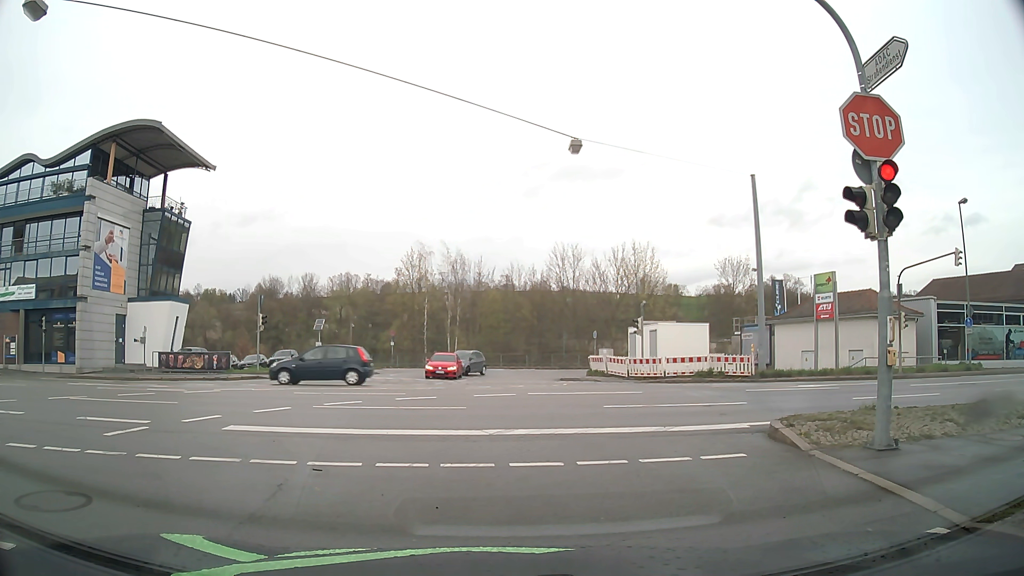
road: tertiary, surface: asphalt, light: Day
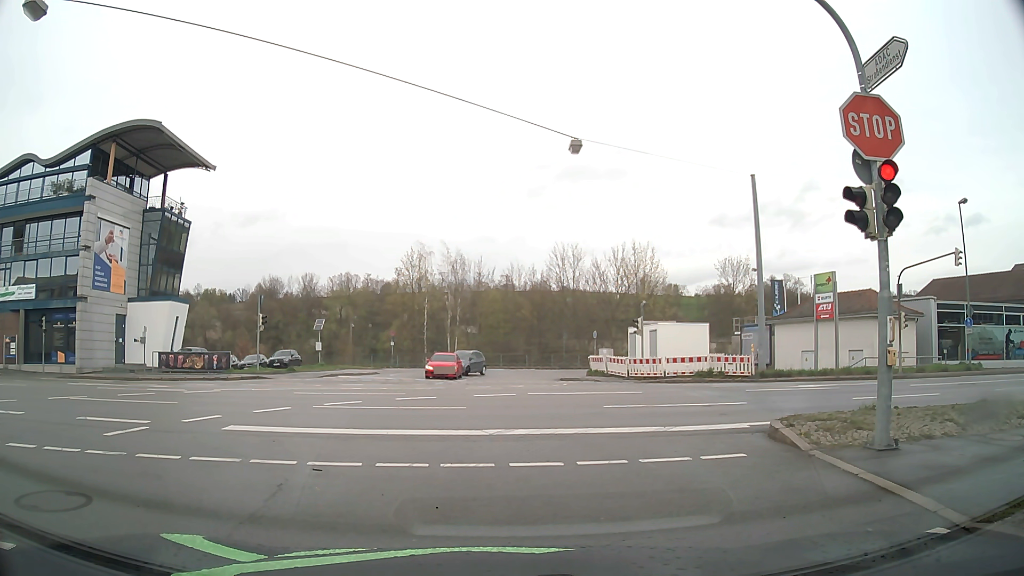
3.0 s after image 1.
(0.0, 0.0) m; 0°
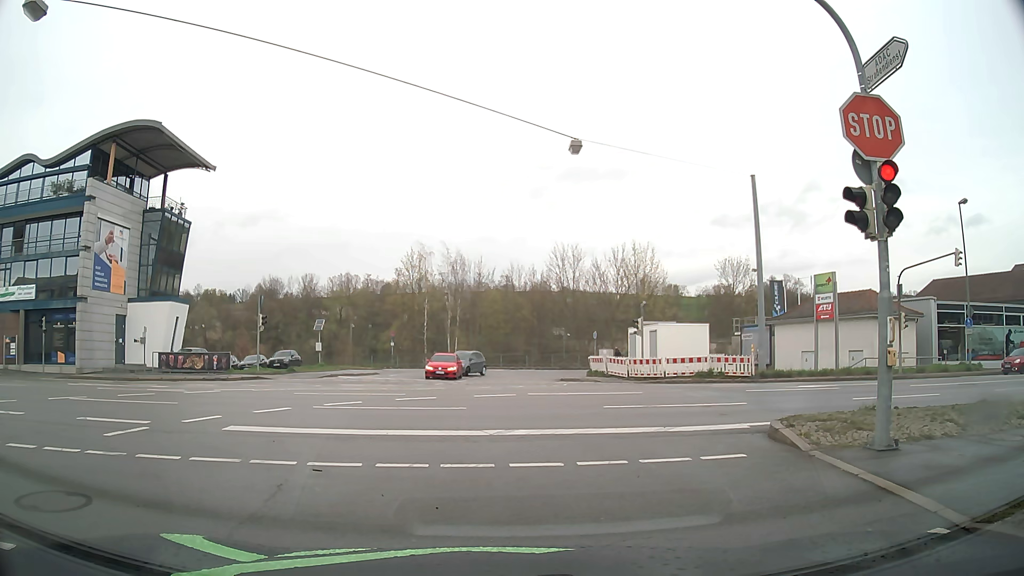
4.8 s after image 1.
(0.0, 0.0) m; 0°
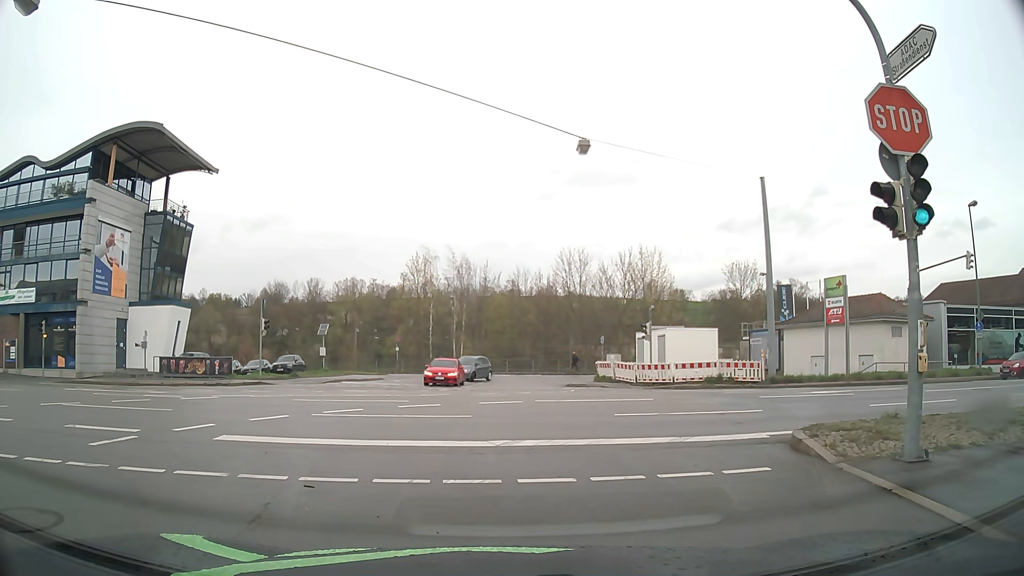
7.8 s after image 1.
(0.0, +0.5) m; 0°
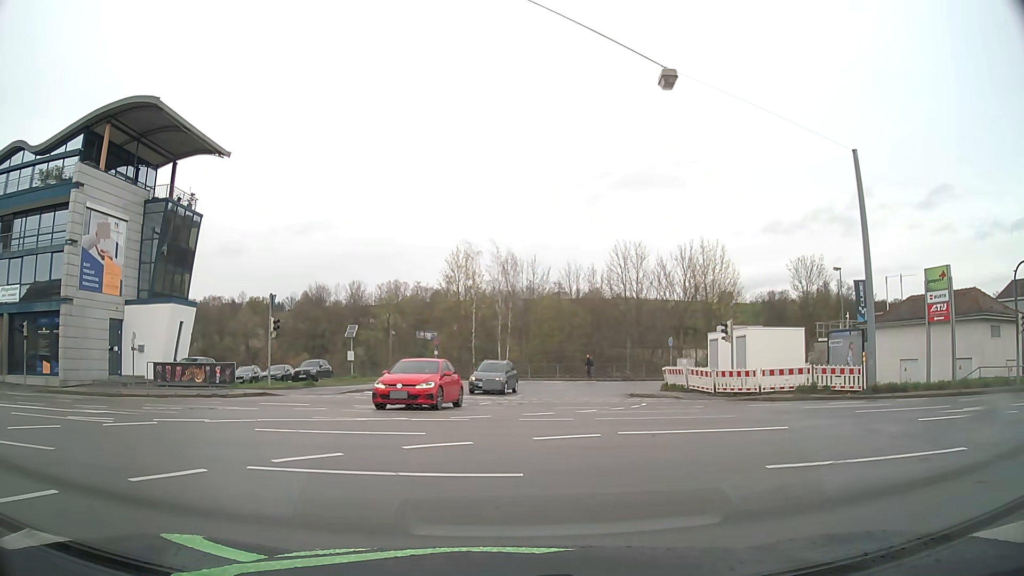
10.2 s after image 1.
(-0.3, +5.8) m; -4°
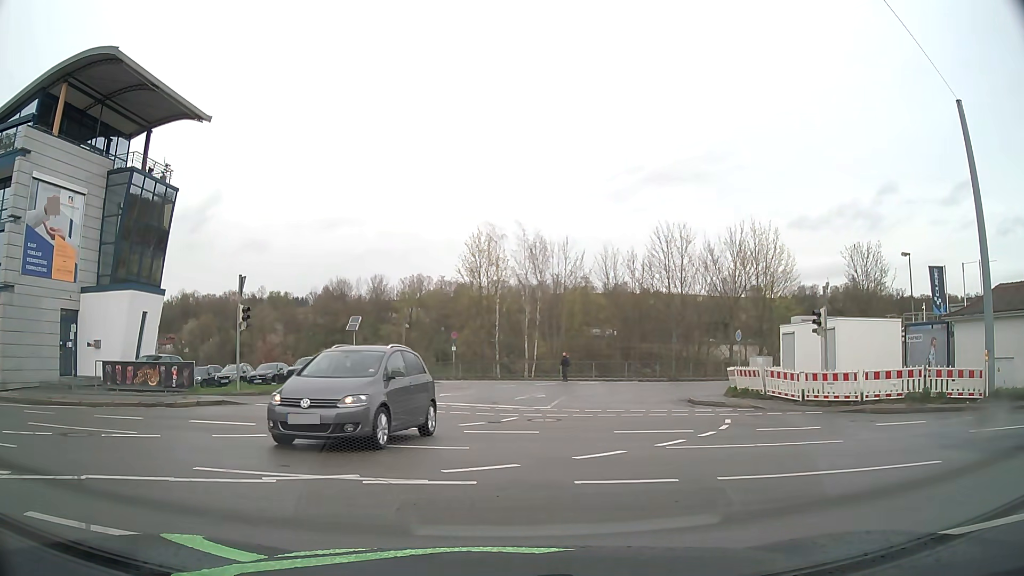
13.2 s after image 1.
(-0.2, +6.5) m; -1°
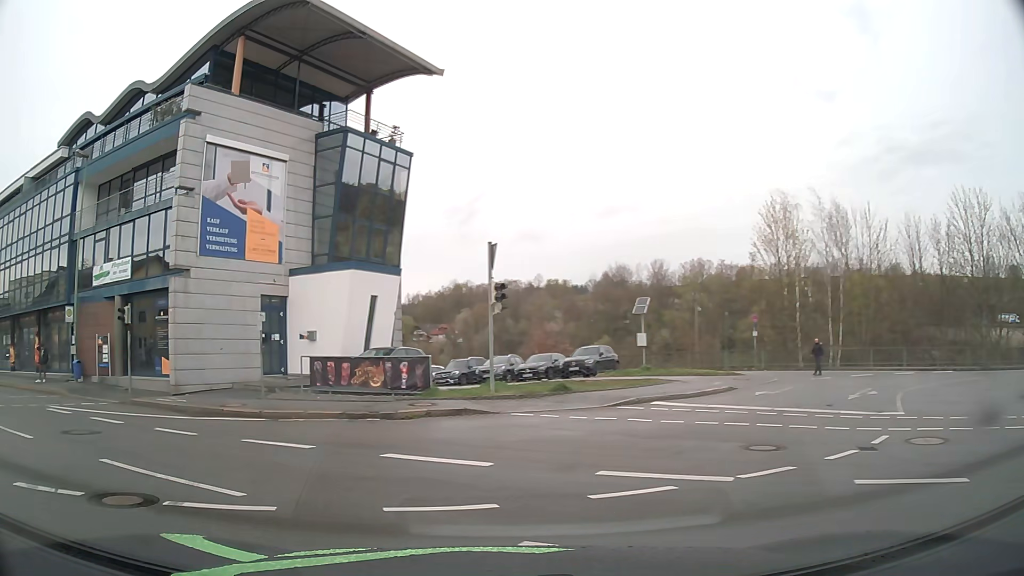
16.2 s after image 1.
(-1.1, +6.2) m; -24°
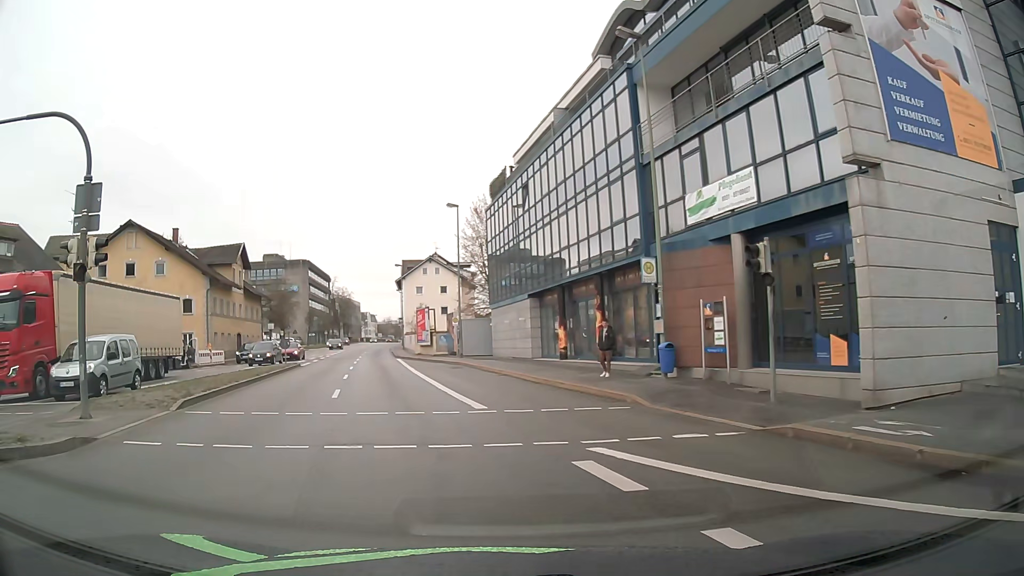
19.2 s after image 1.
(-5.8, +10.1) m; -52°
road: primary
(-1, +10) (-3, +20) (-6, +29) (-8, +39) (-10, +49) (-12, +59) (-14, +69) (-15, +78) (-17, +88) (-19, +98) m
